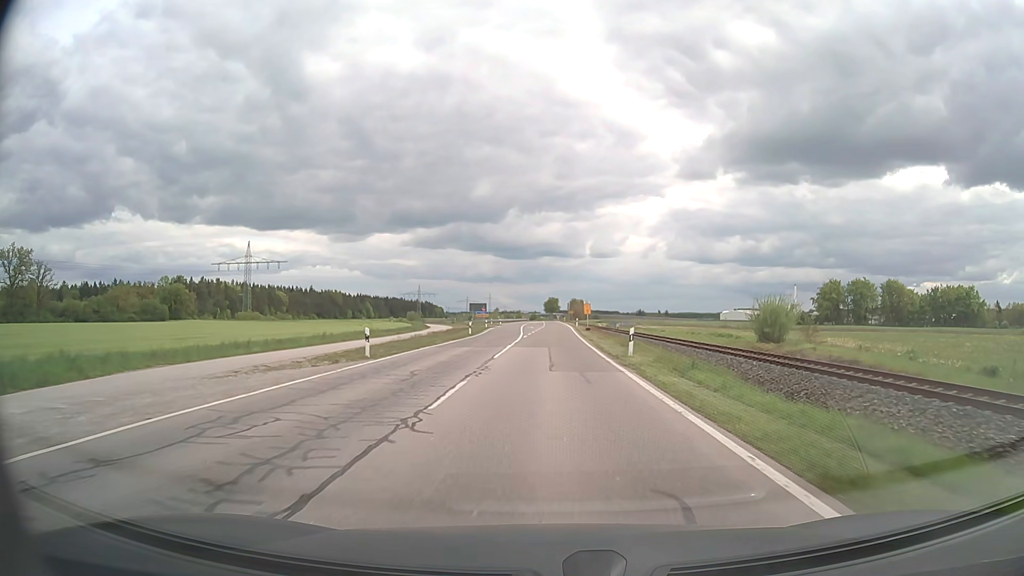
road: secondary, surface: asphalt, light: Day
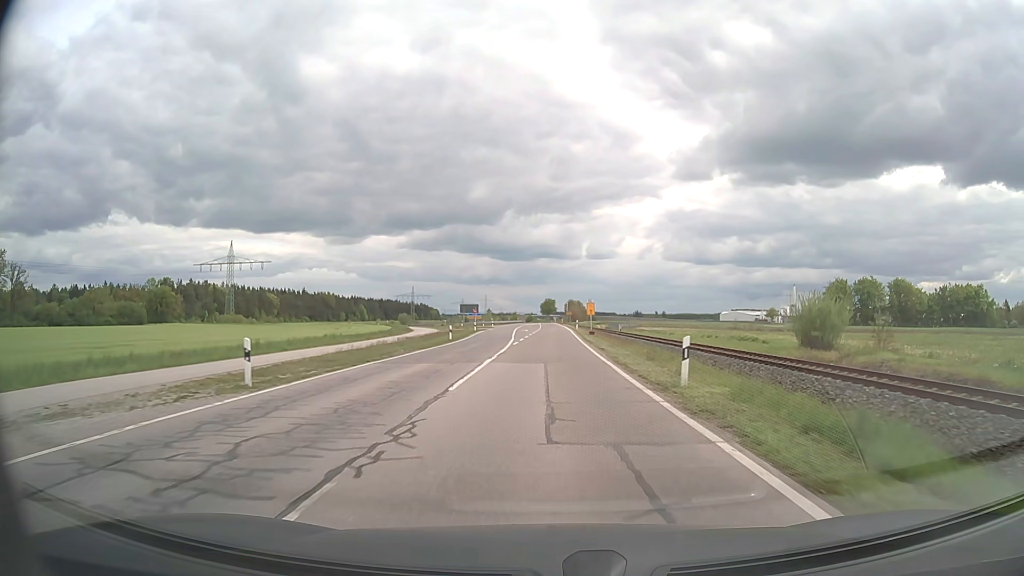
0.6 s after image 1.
(0.0, +9.3) m; 0°
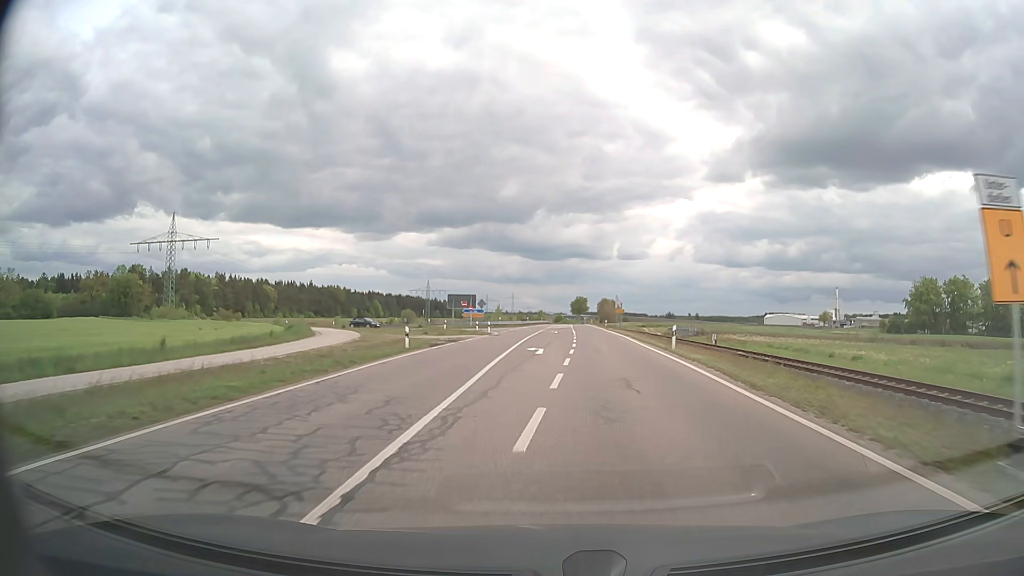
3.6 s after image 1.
(-0.7, +46.3) m; -2°
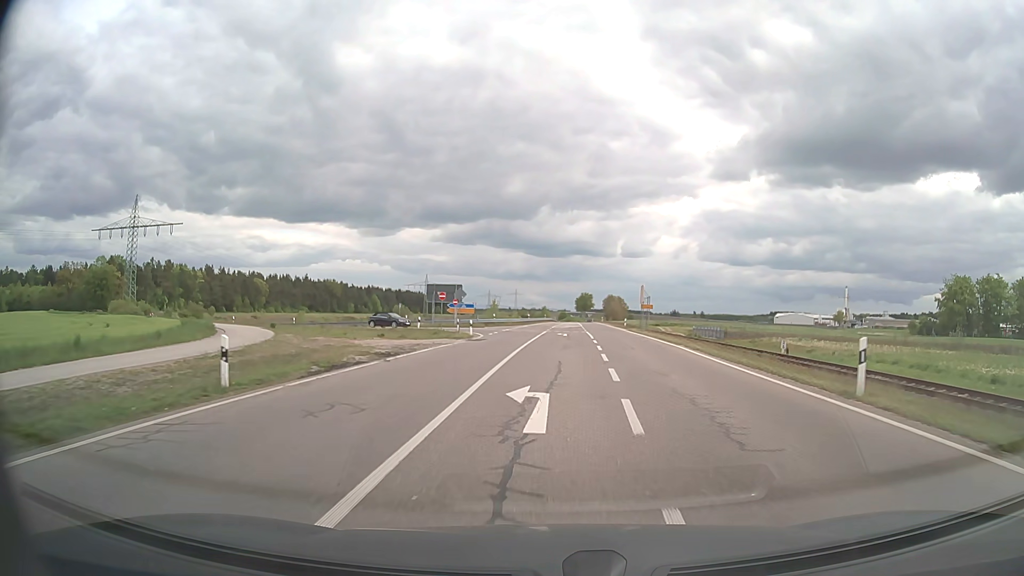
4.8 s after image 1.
(-0.2, +17.0) m; 0°
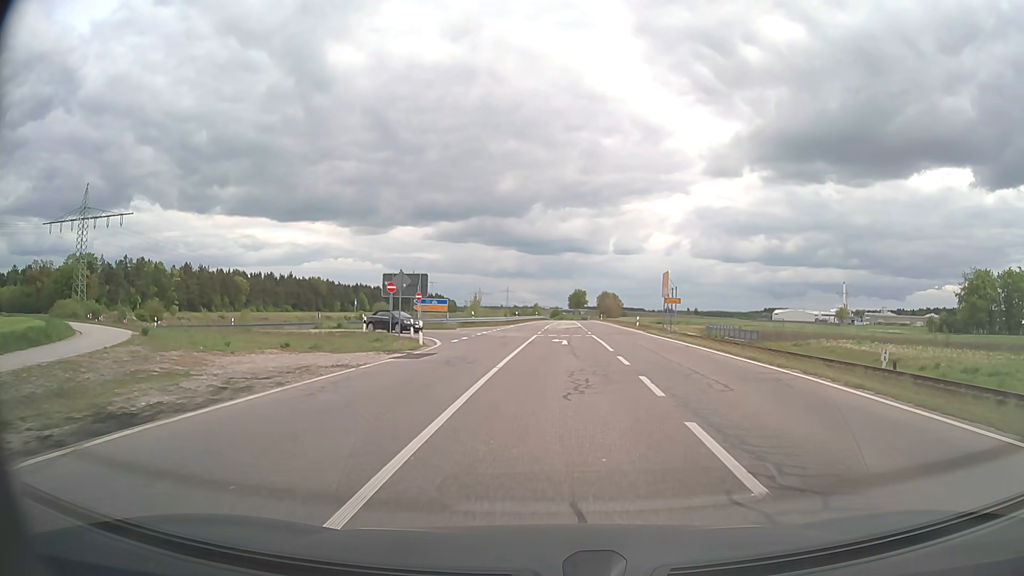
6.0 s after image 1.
(+0.1, +14.6) m; +1°
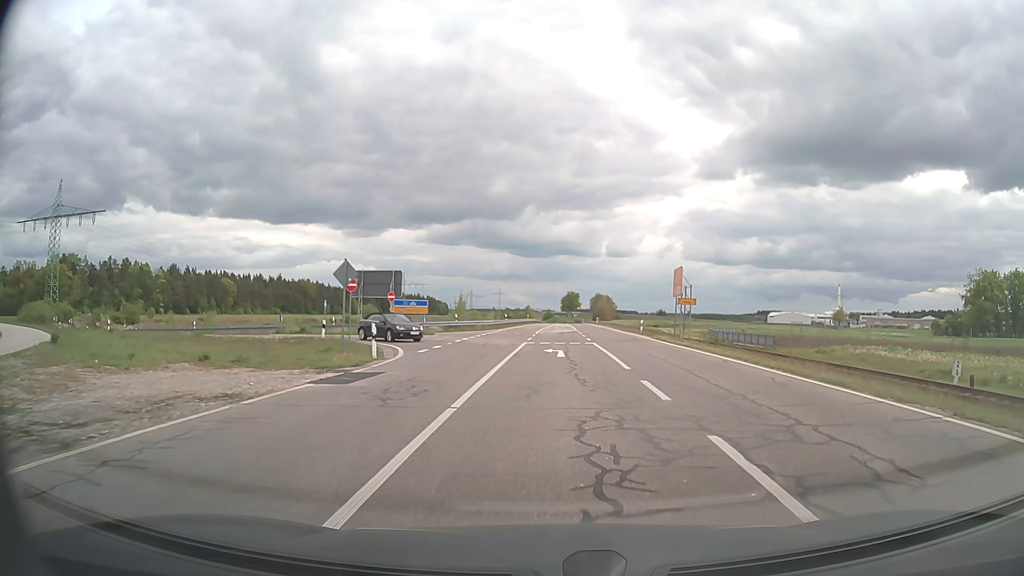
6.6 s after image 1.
(0.0, +6.4) m; +1°
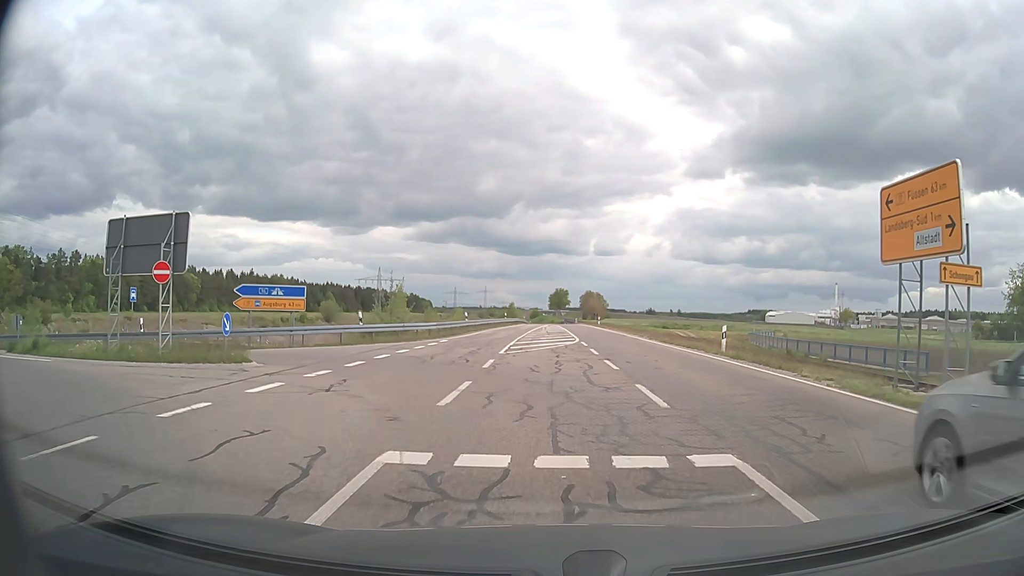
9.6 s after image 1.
(+0.3, +25.3) m; +1°
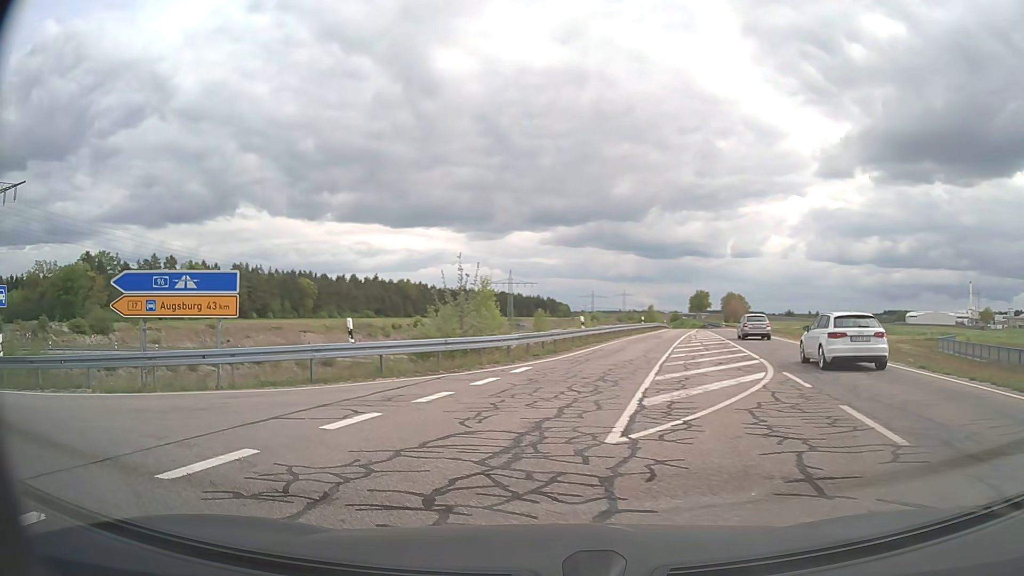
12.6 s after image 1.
(-0.3, +15.1) m; -11°
(-5, +8) (-15, +10) (-25, +14) (-33, +18) (-41, +25) (-47, +33) (-51, +42) (-54, +51) (-56, +61) (-55, +71) m
